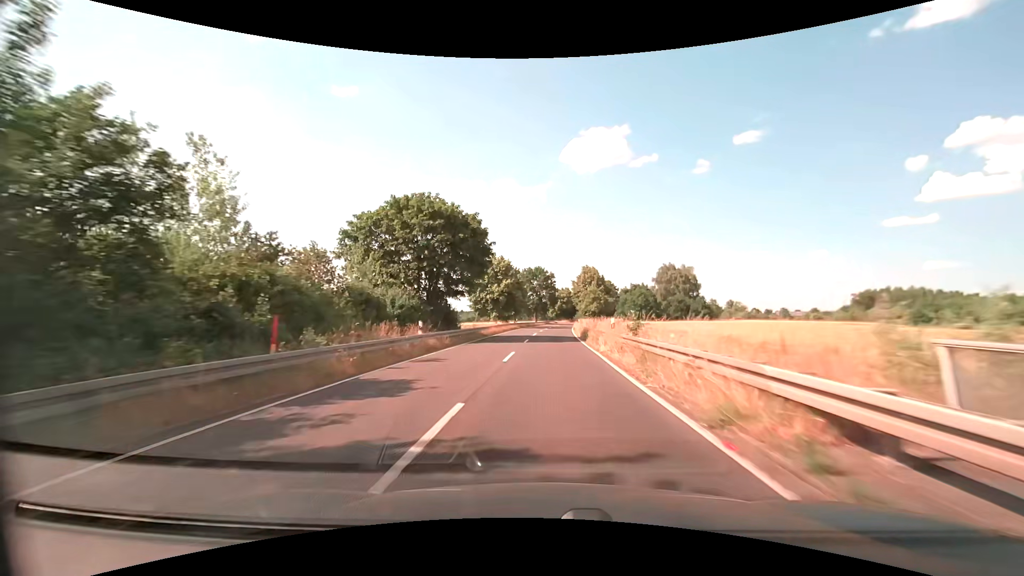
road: primary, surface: asphalt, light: Day
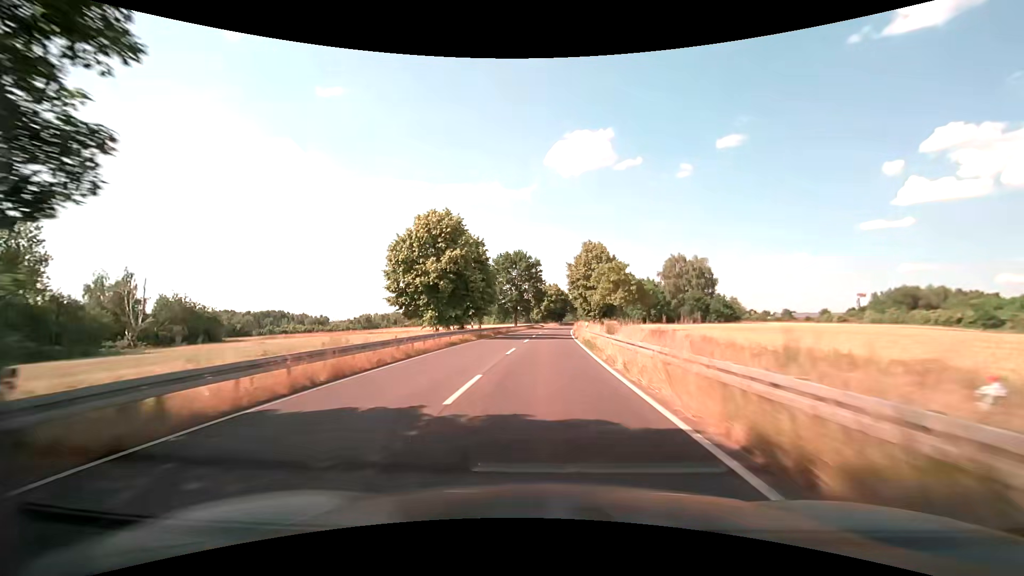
(+0.5, +32.1) m; +2°
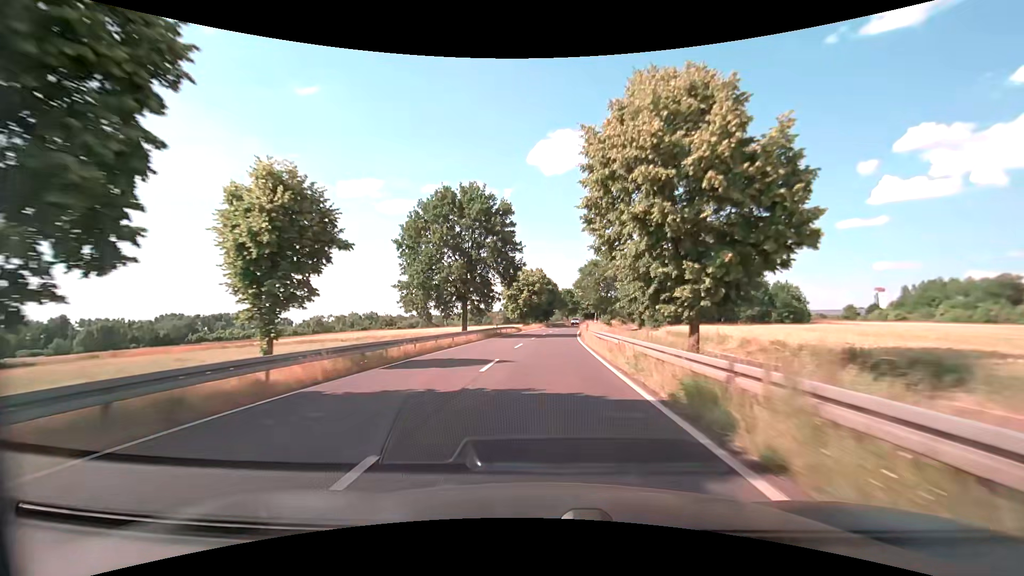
(+0.7, +42.9) m; +2°
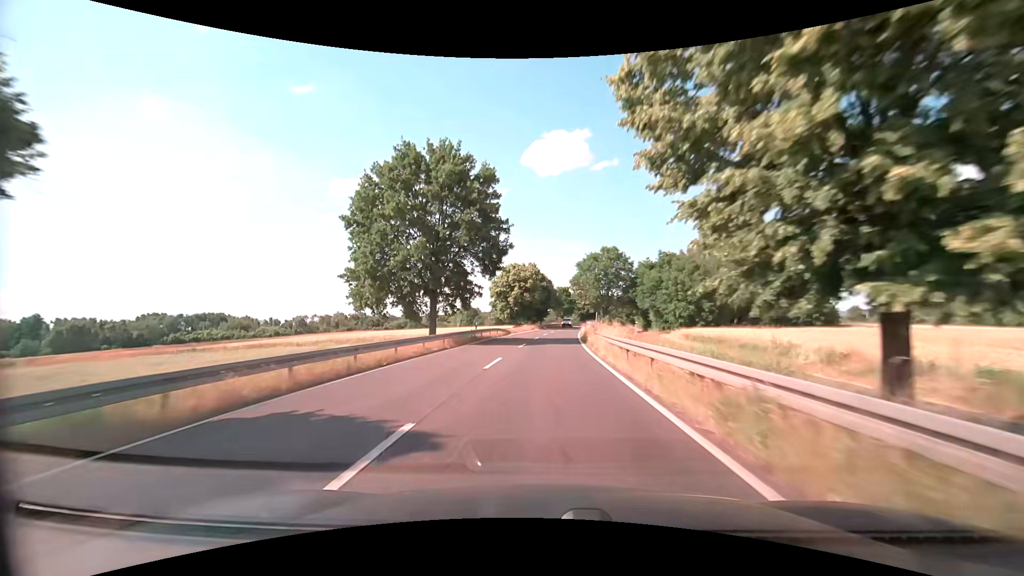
(+0.1, +10.8) m; +1°
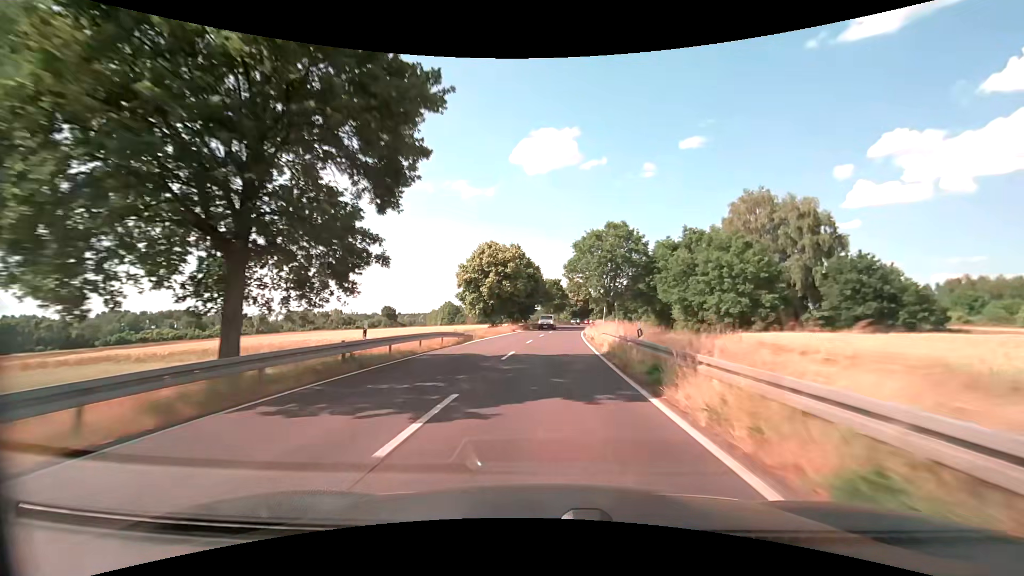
(+0.3, +21.5) m; +2°
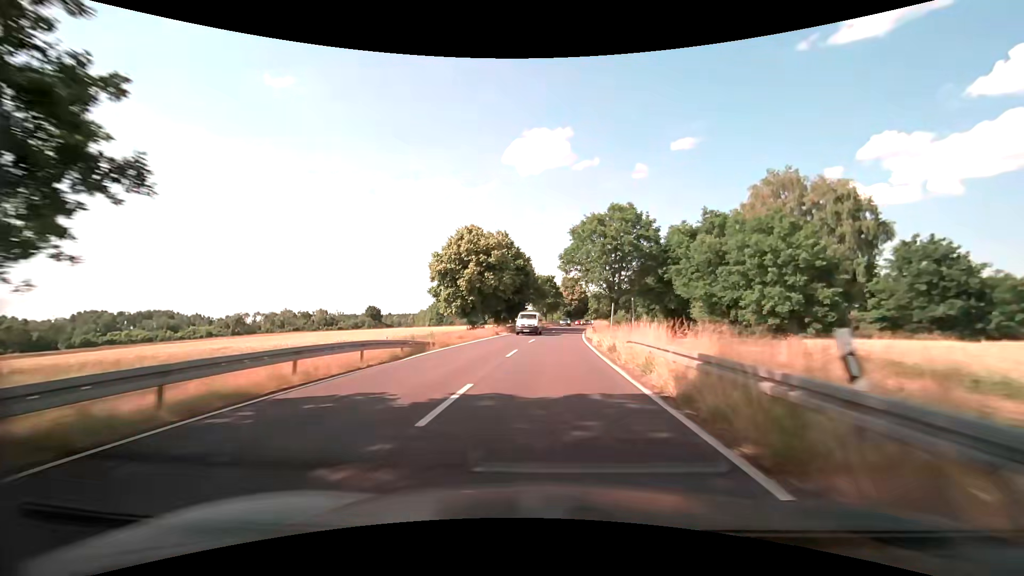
(+0.1, +10.7) m; +1°
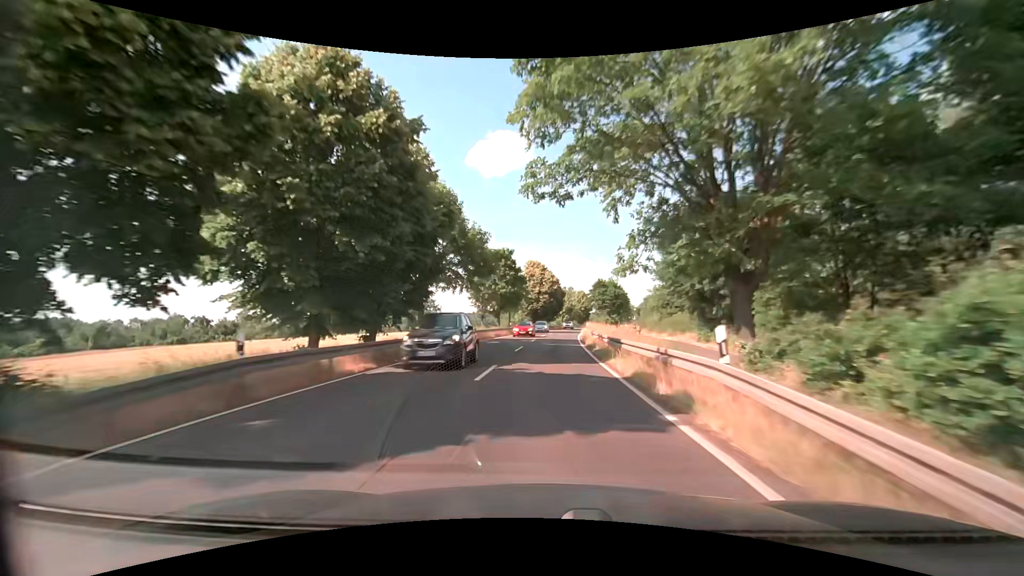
(+1.6, +43.0) m; +4°
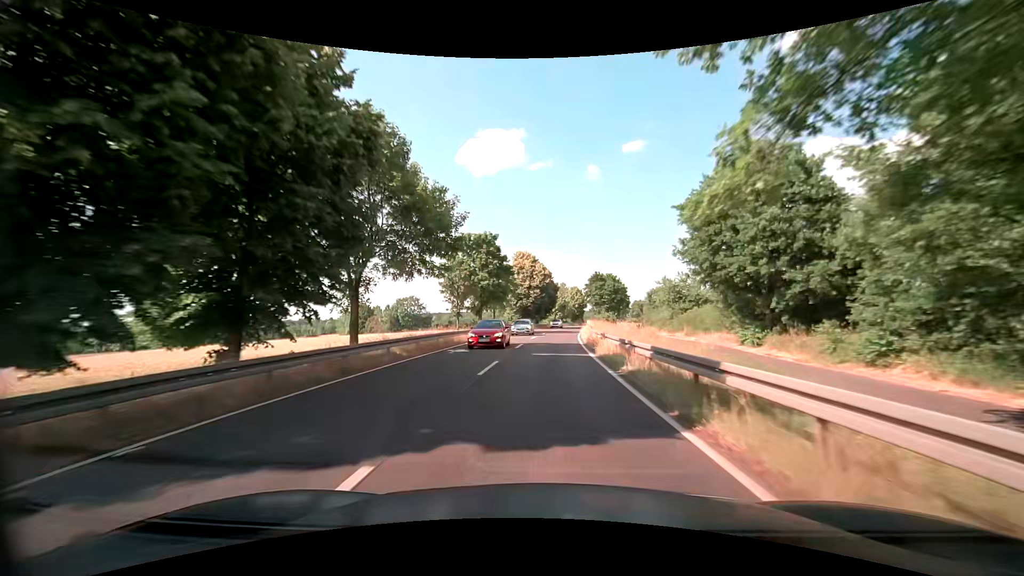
(+0.1, +10.7) m; +1°
(0, +10) (0, +20) (+1, +30) (+1, +40) (+2, +50) (+3, +60) (+3, +70) (+4, +80) (+6, +90) (+7, +100) m
